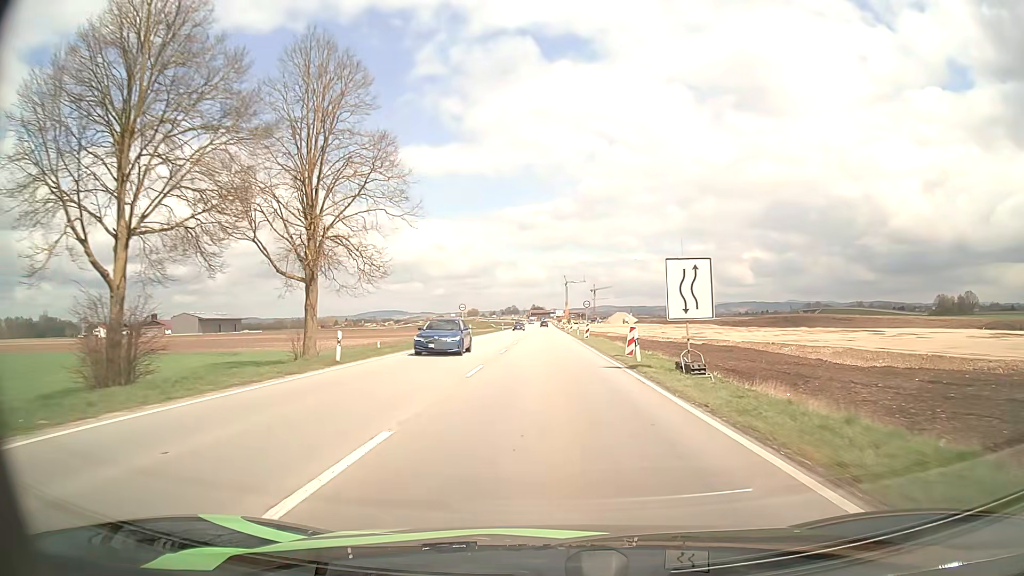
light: Day
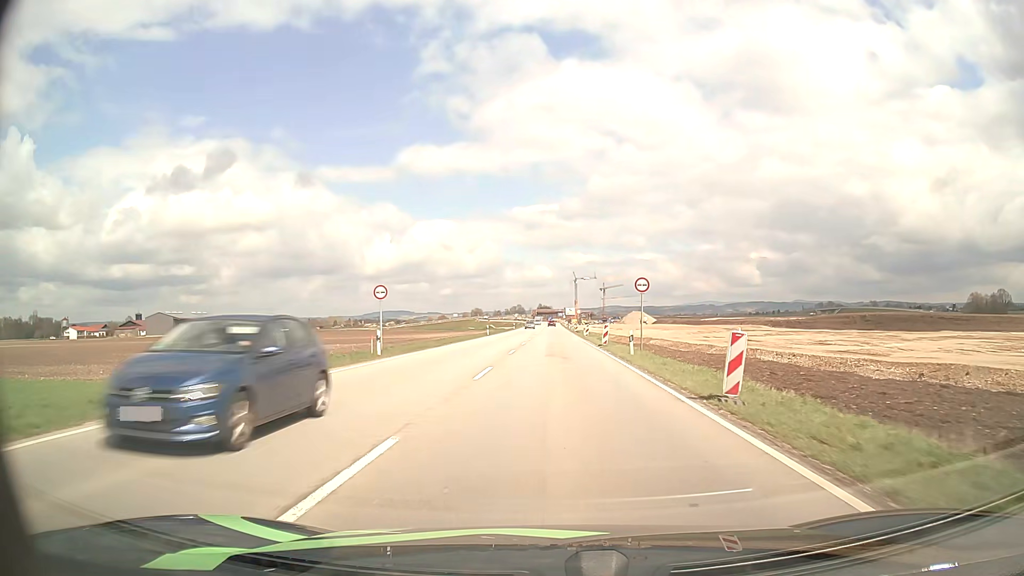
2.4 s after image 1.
(-0.2, +36.3) m; -1°
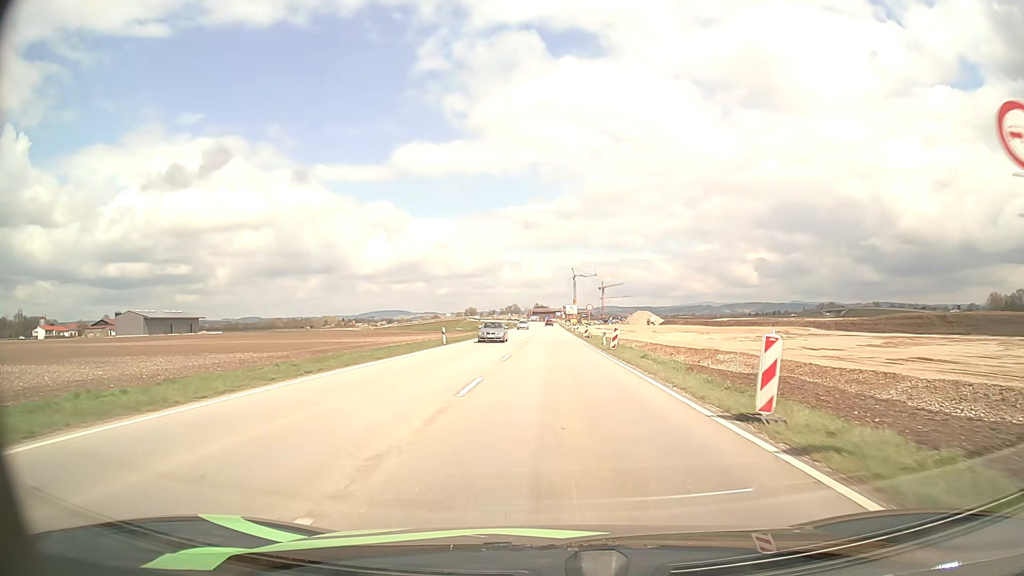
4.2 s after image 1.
(+0.2, +27.3) m; +1°
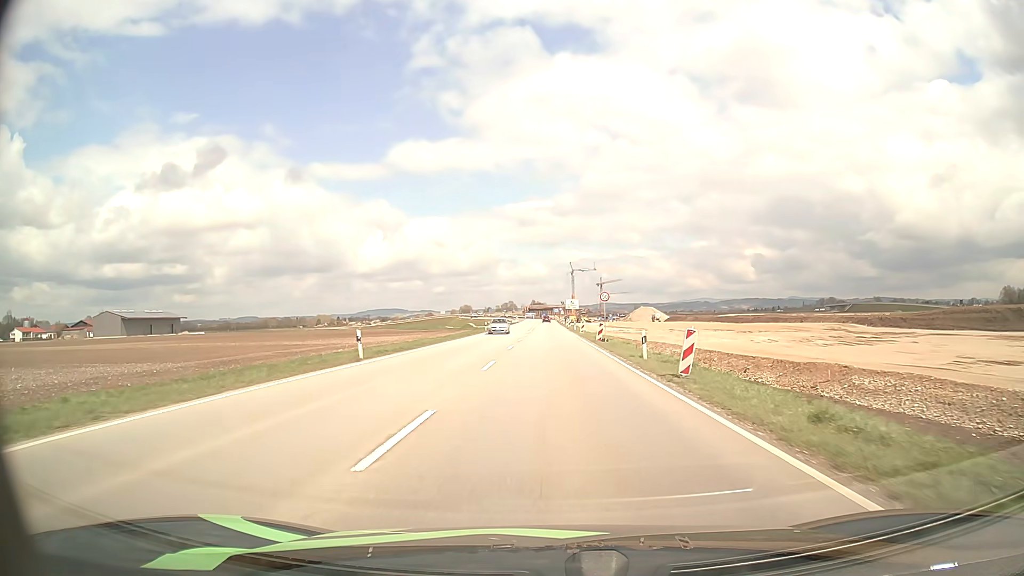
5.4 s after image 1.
(+0.1, +18.2) m; 0°
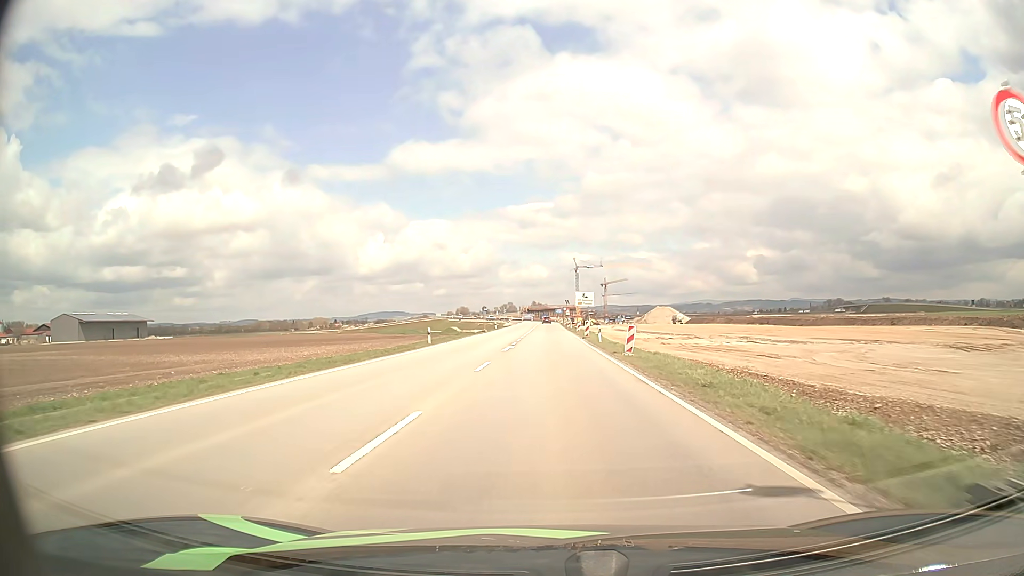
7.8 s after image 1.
(0.0, +36.0) m; 0°
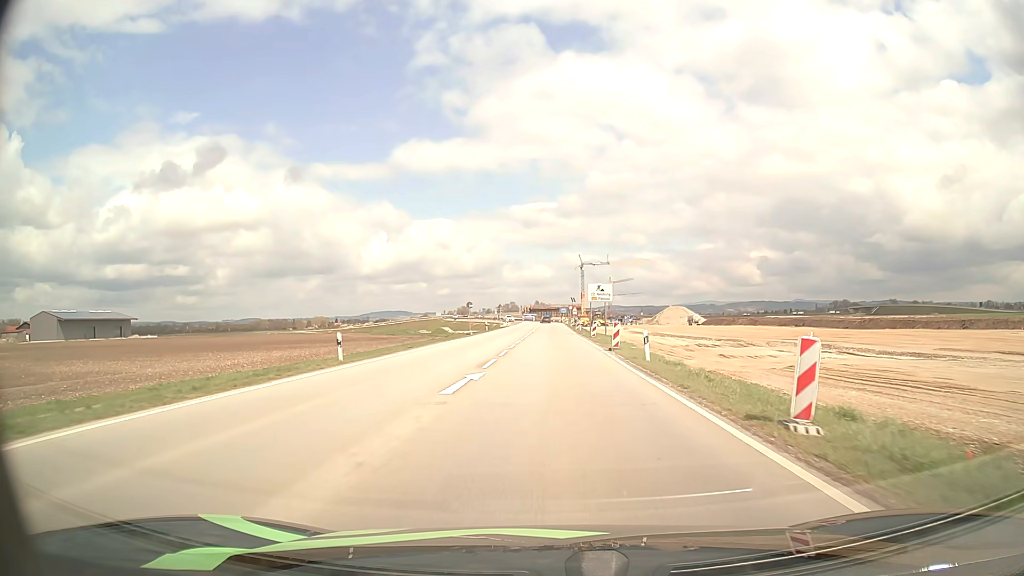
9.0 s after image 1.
(0.0, +17.7) m; 0°
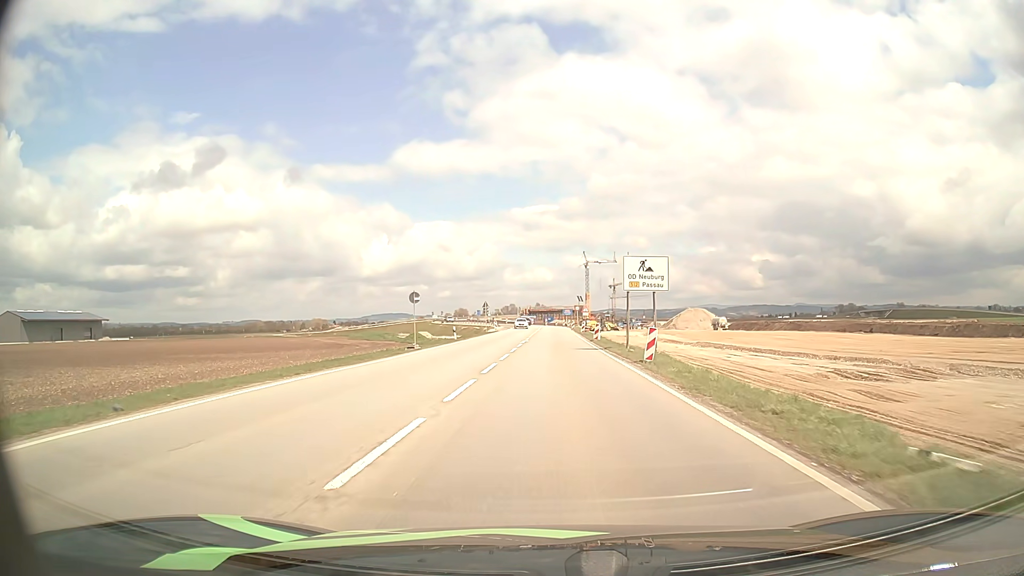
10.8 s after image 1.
(0.0, +25.5) m; 0°
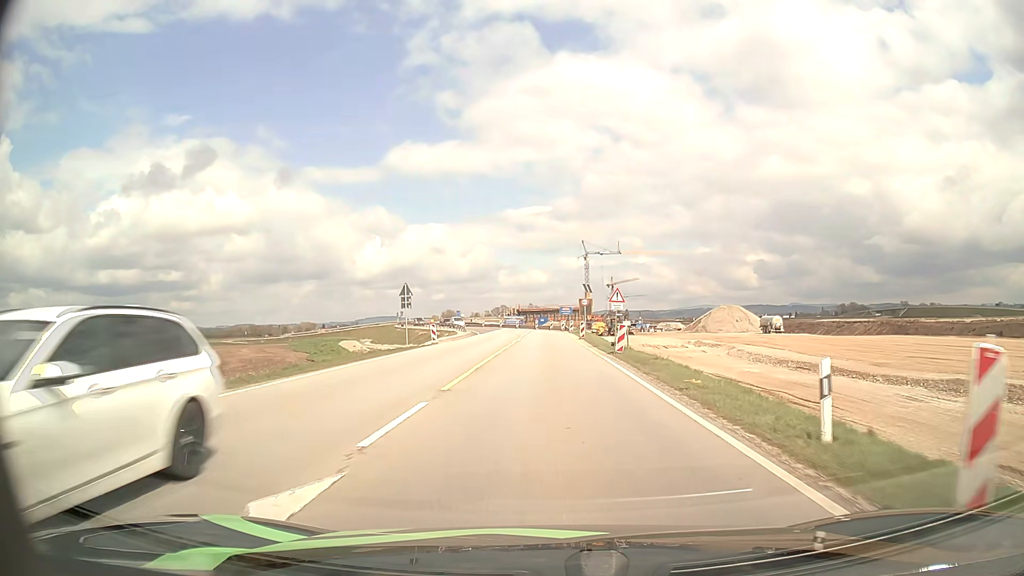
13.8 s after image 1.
(+0.4, +40.1) m; +1°
(0, +10) (0, +20) (0, +30) (0, +40) (0, +50) (0, +60) (-1, +70) (-3, +80) (-6, +89) (-9, +99) m
